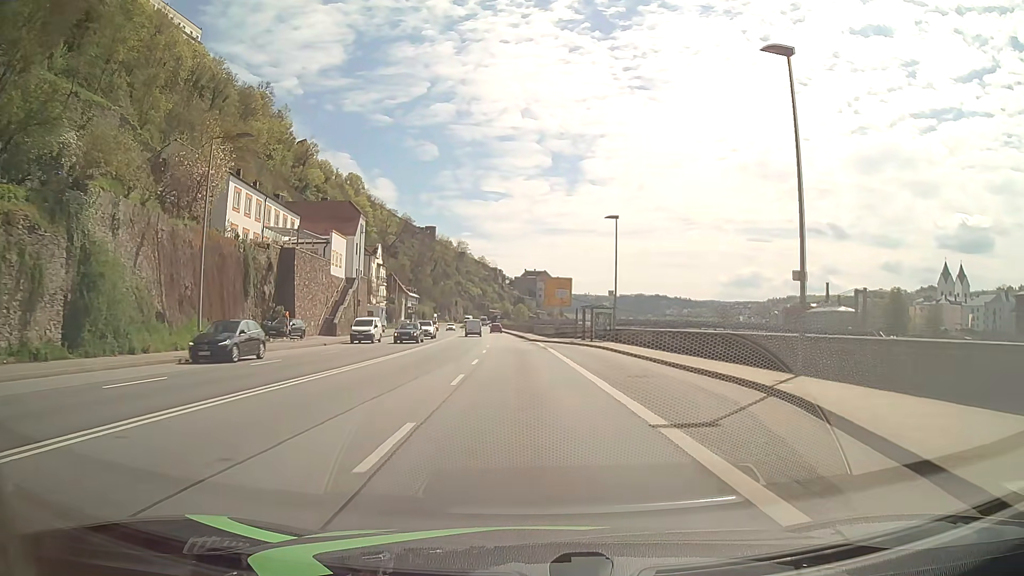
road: primary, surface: asphalt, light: Day
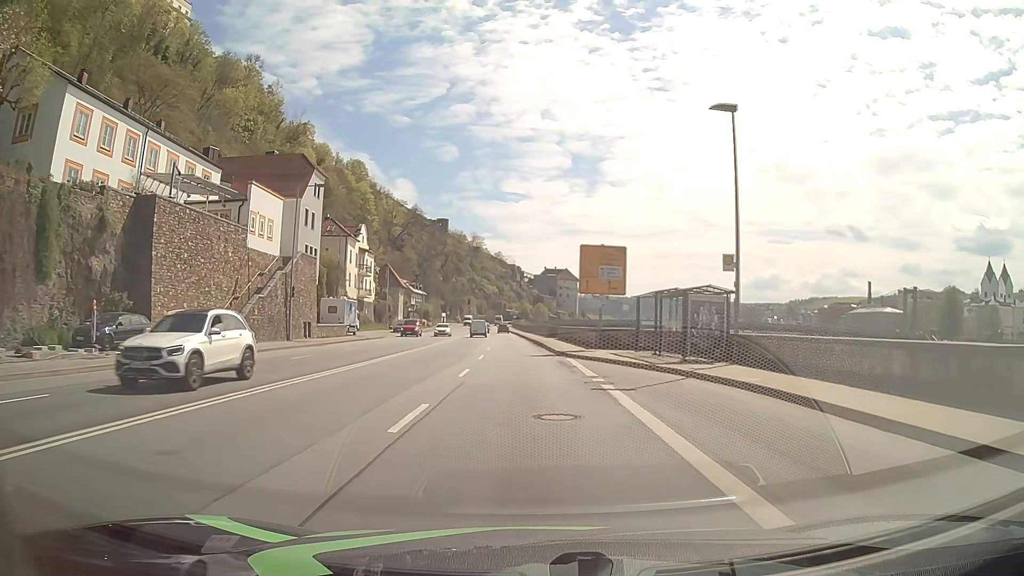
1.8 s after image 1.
(-0.3, +23.4) m; -2°
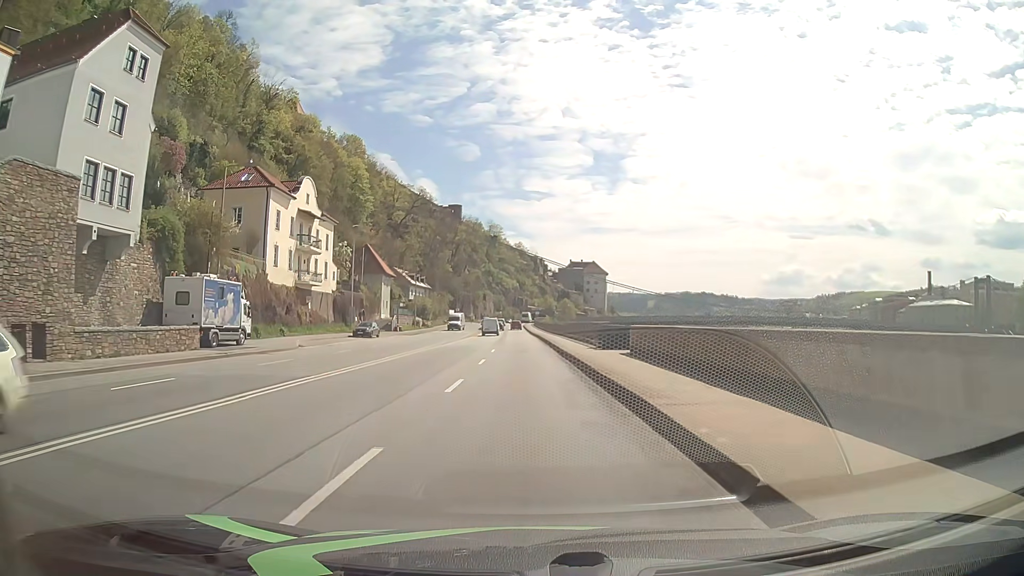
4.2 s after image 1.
(-0.5, +31.3) m; -2°
(0, +10) (0, +20) (0, +30) (-1, +40) (-1, +50) (-1, +60) (-2, +70) (-2, +80) (-2, +90) (-3, +100) m
